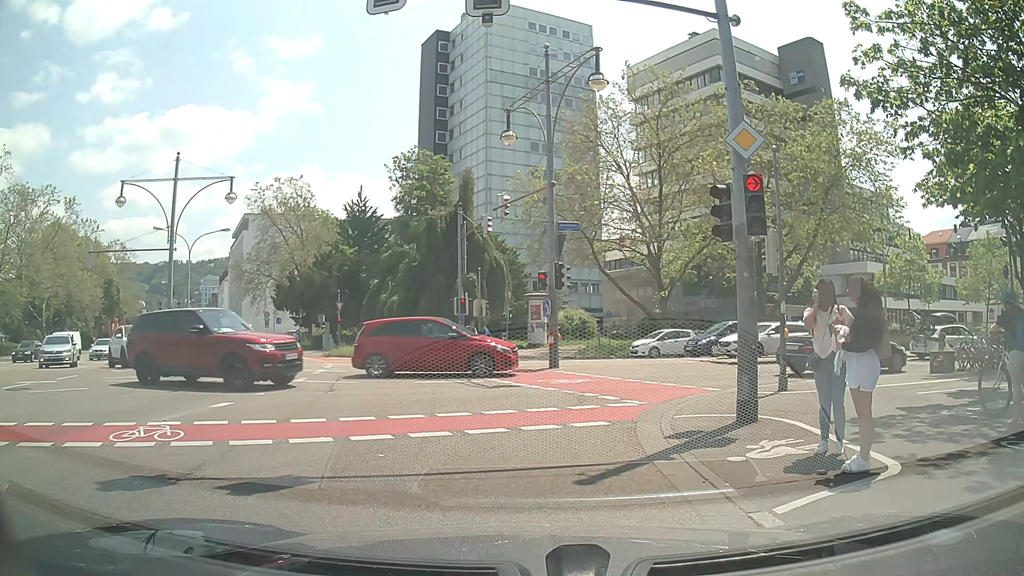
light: Day
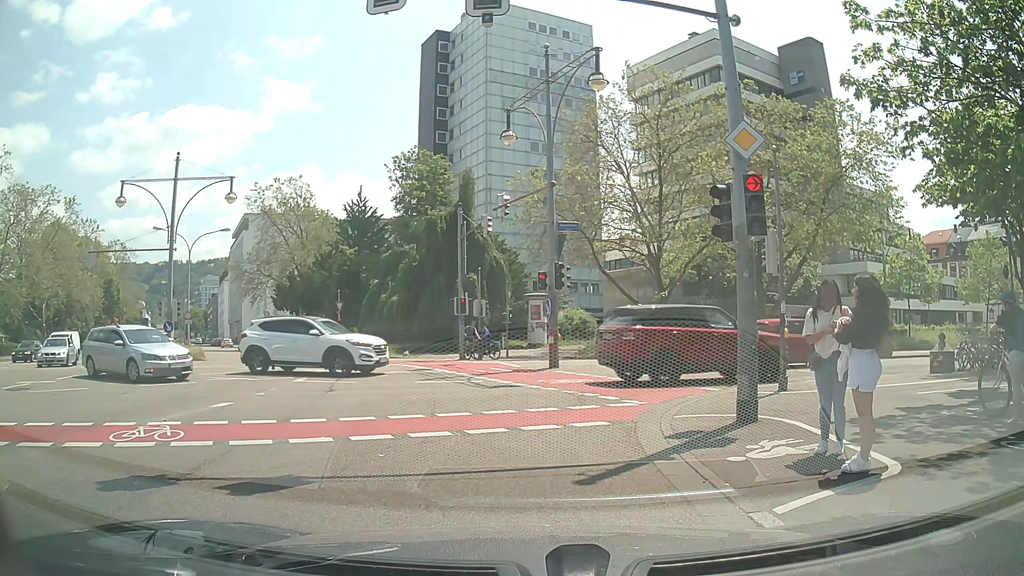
(0.0, 0.0) m; 0°
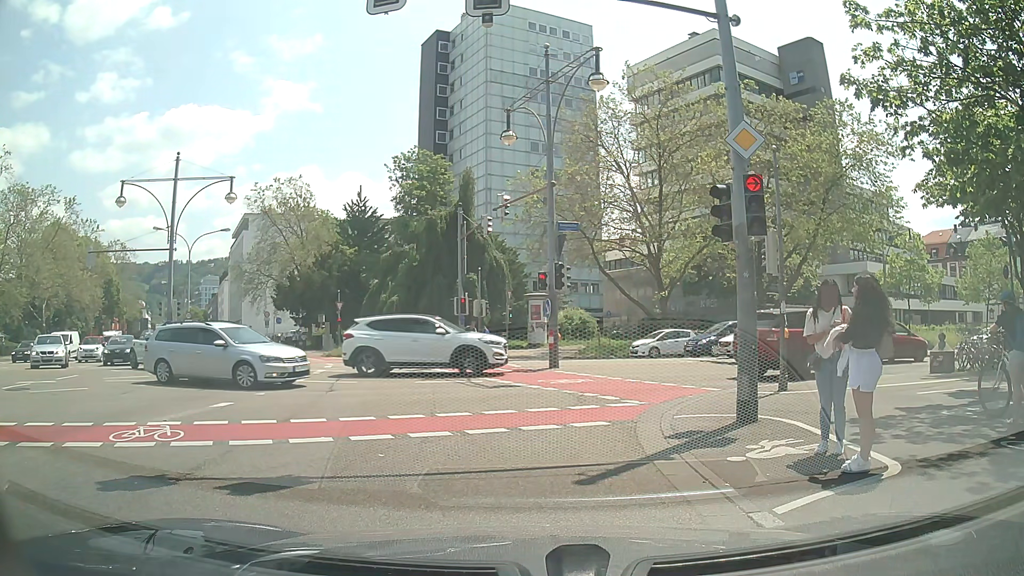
(0.0, 0.0) m; 0°
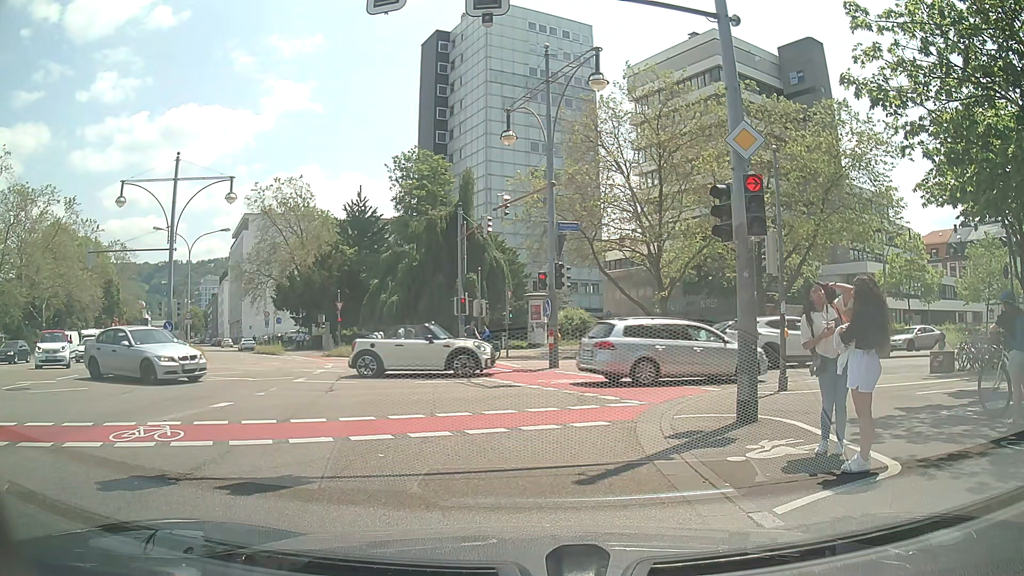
(0.0, 0.0) m; 0°
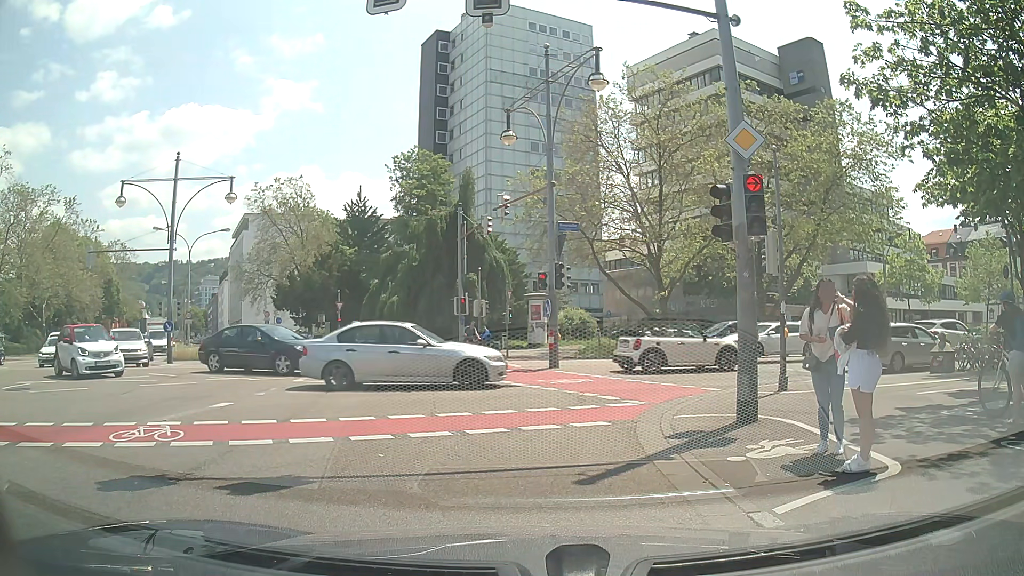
(0.0, 0.0) m; 0°
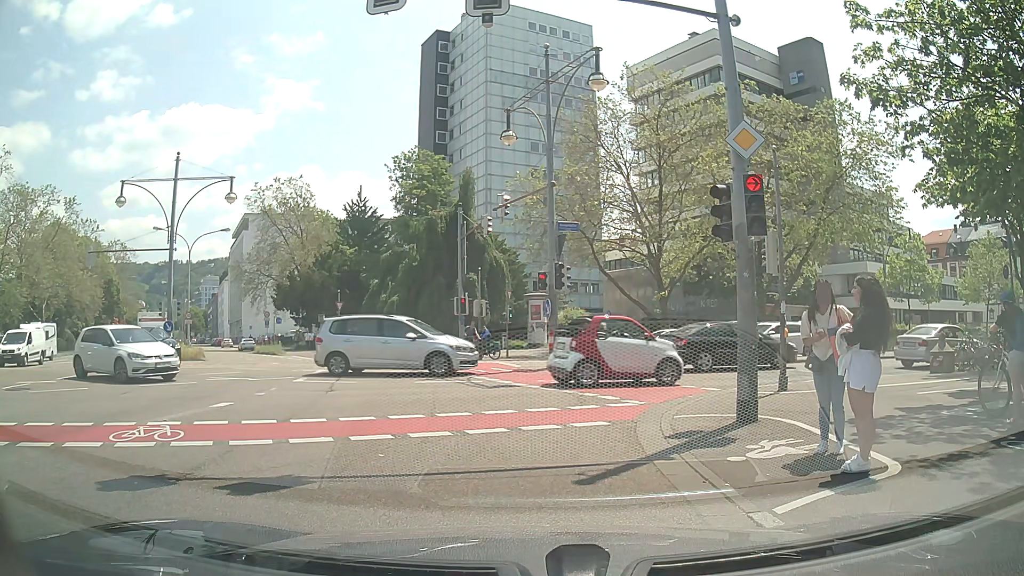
(0.0, 0.0) m; 0°
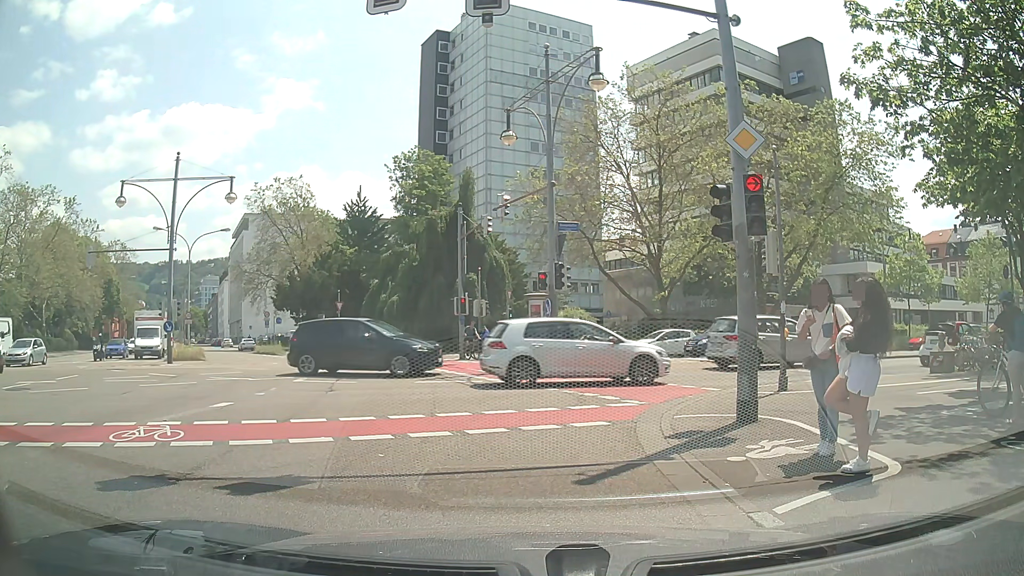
(0.0, 0.0) m; 0°
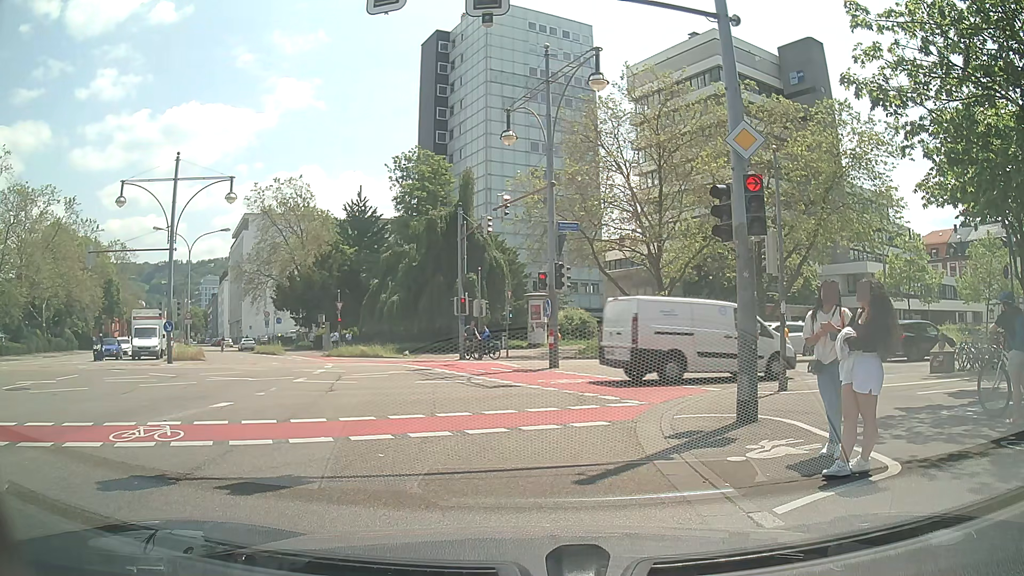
(0.0, 0.0) m; 0°
